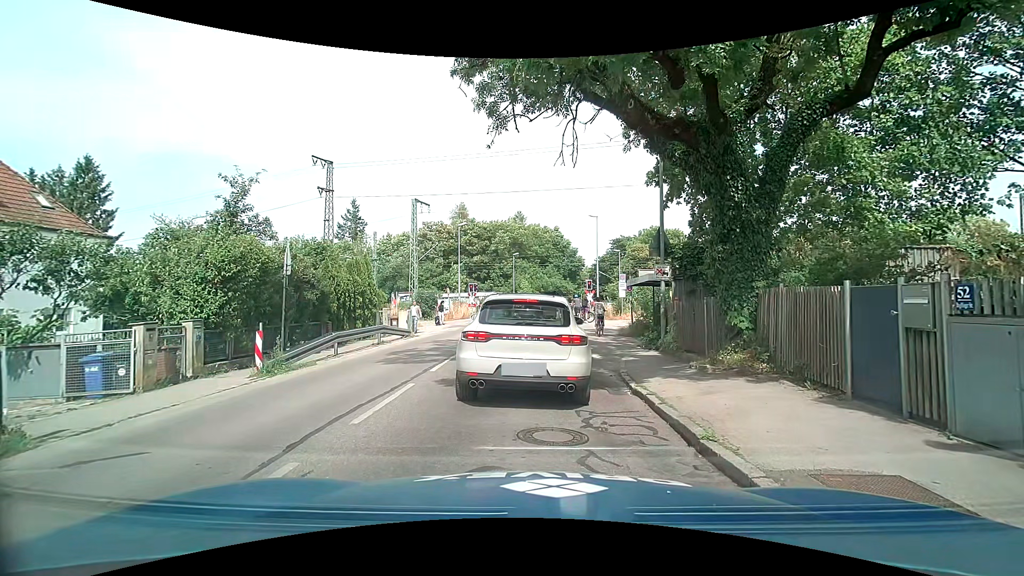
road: tertiary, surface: asphalt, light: Day
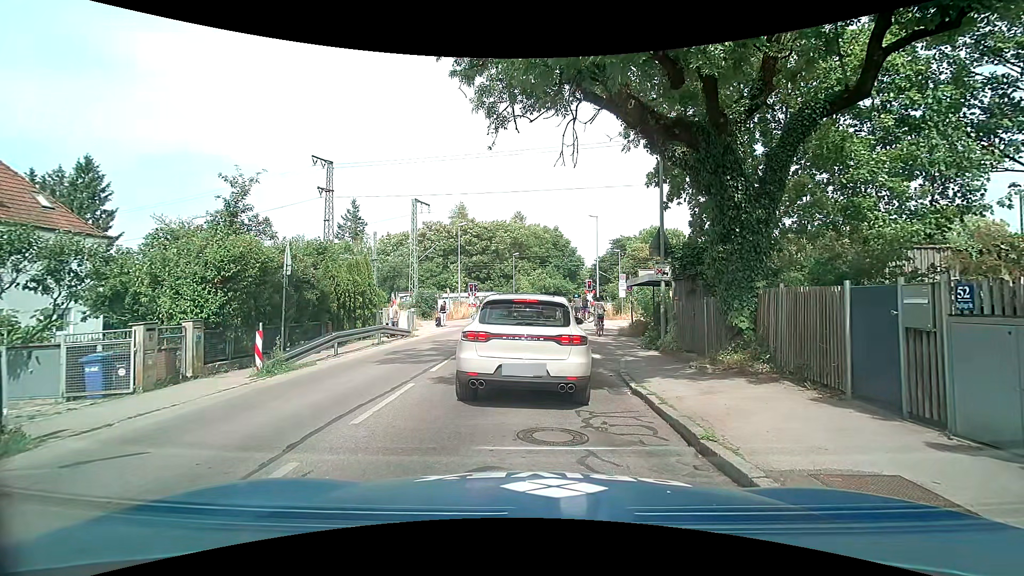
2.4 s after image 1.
(0.0, 0.0) m; 0°
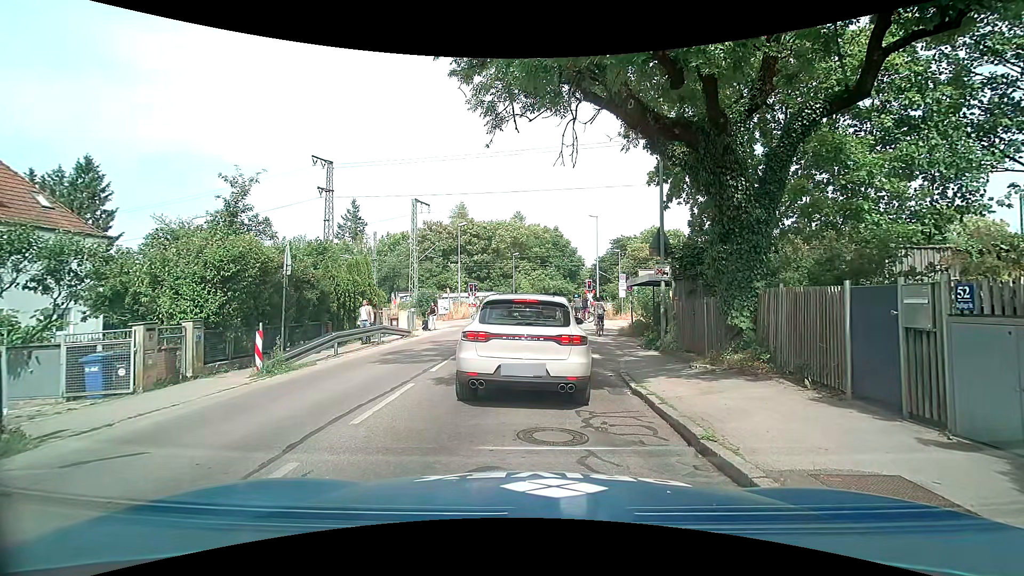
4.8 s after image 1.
(0.0, 0.0) m; 0°
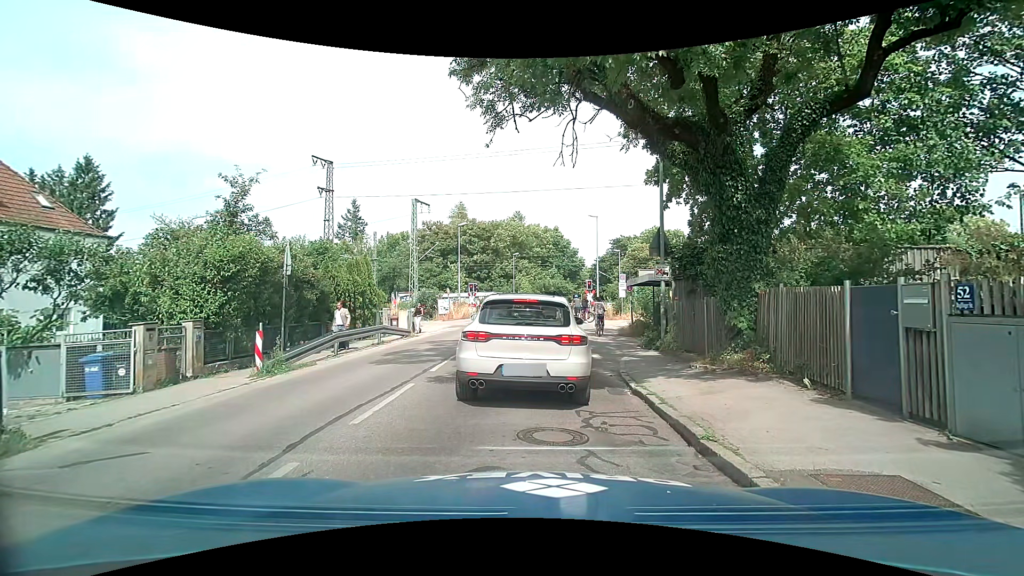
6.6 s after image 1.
(0.0, 0.0) m; 0°
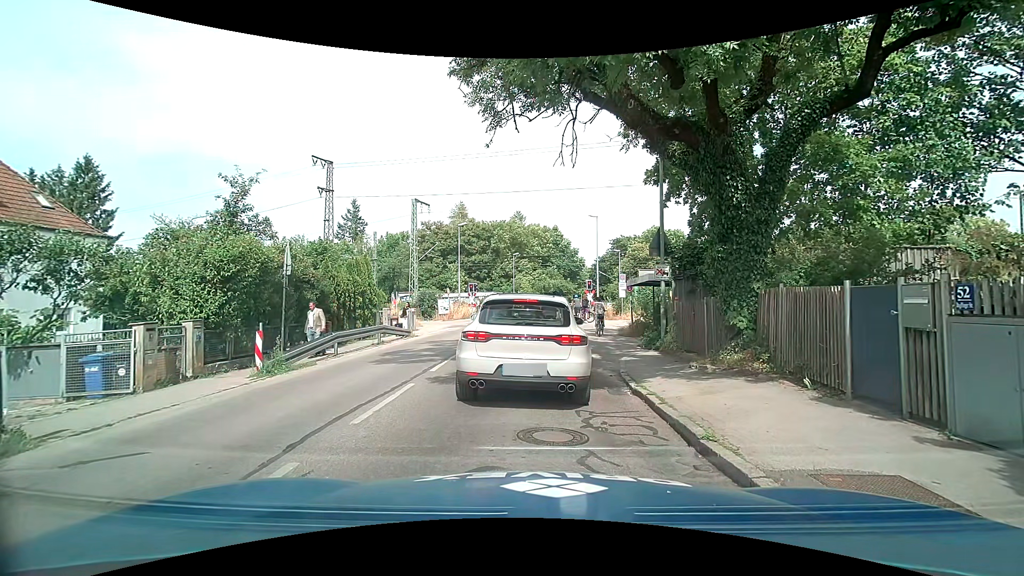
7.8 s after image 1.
(0.0, 0.0) m; 0°
